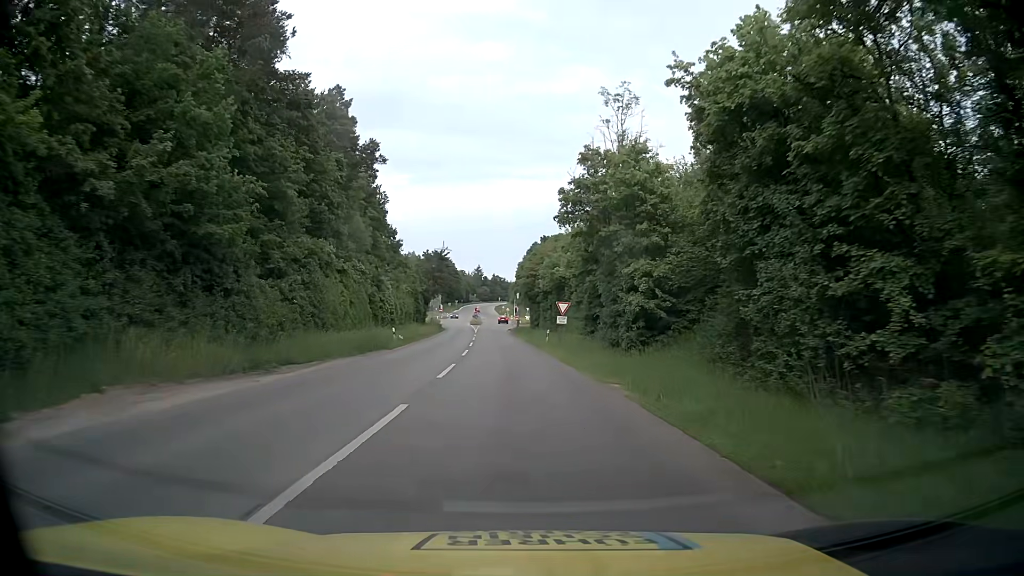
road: tertiary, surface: asphalt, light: Day
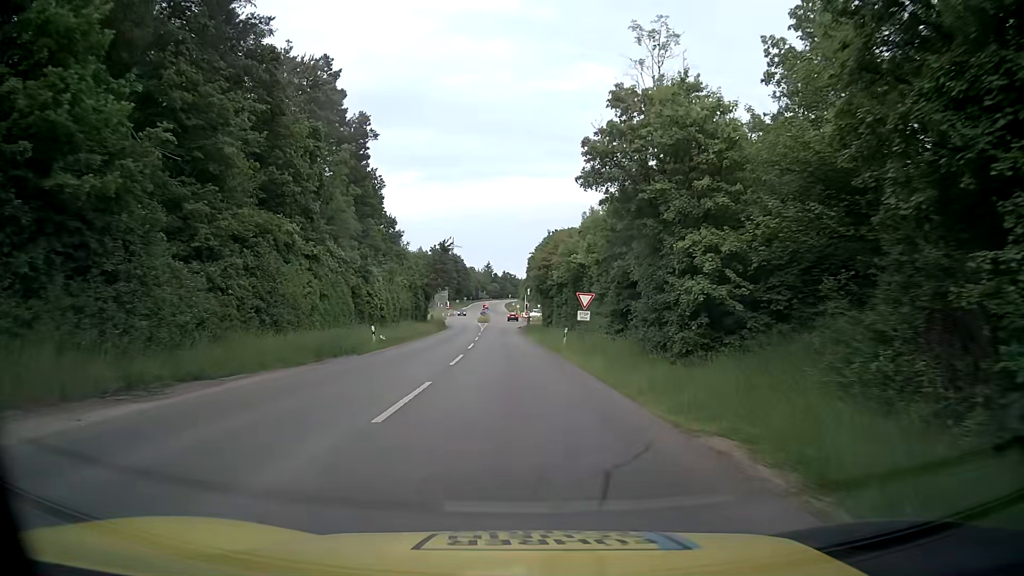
(-0.1, +8.3) m; 0°
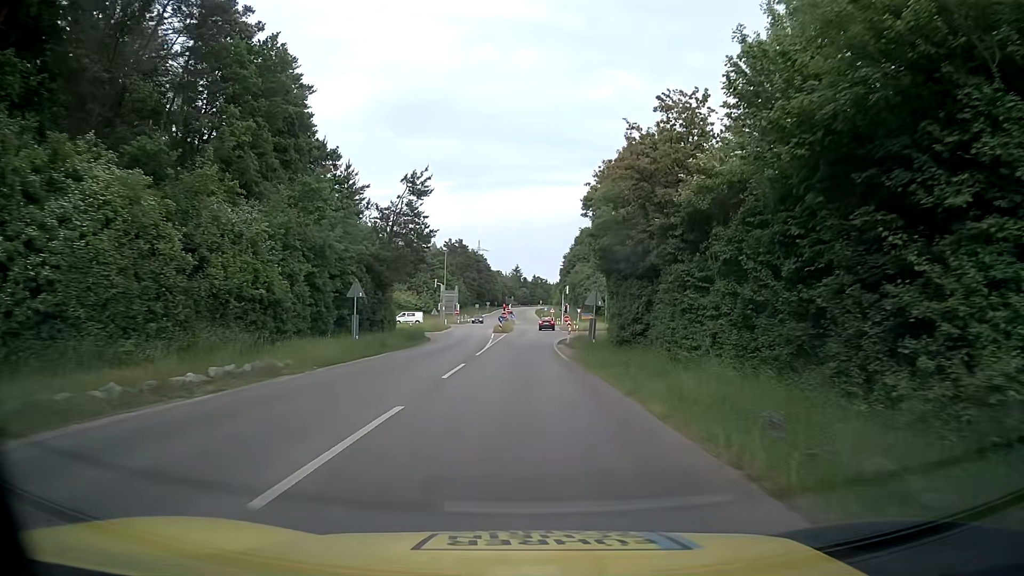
(-1.8, +40.4) m; -3°
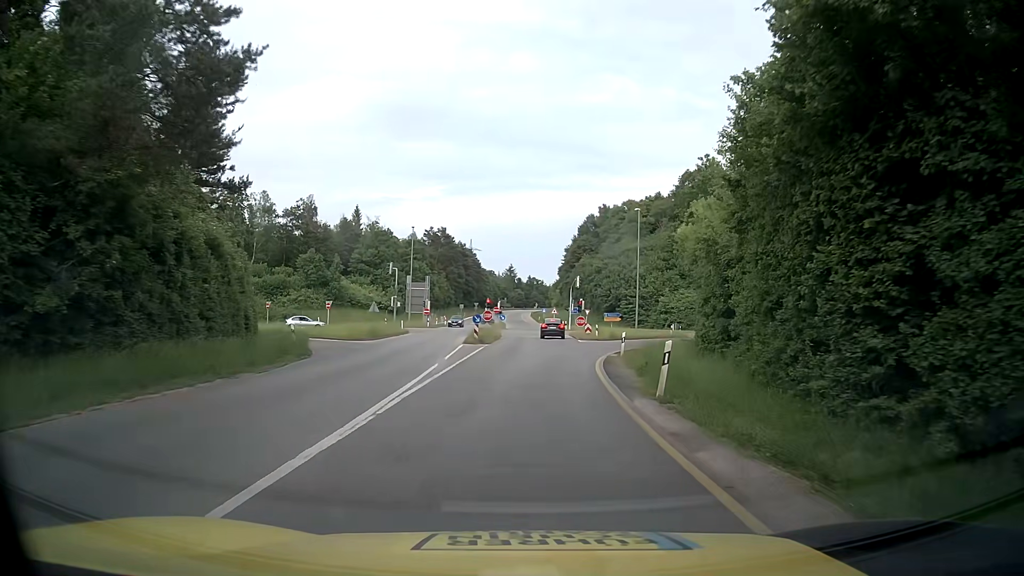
(-0.1, +29.8) m; 0°
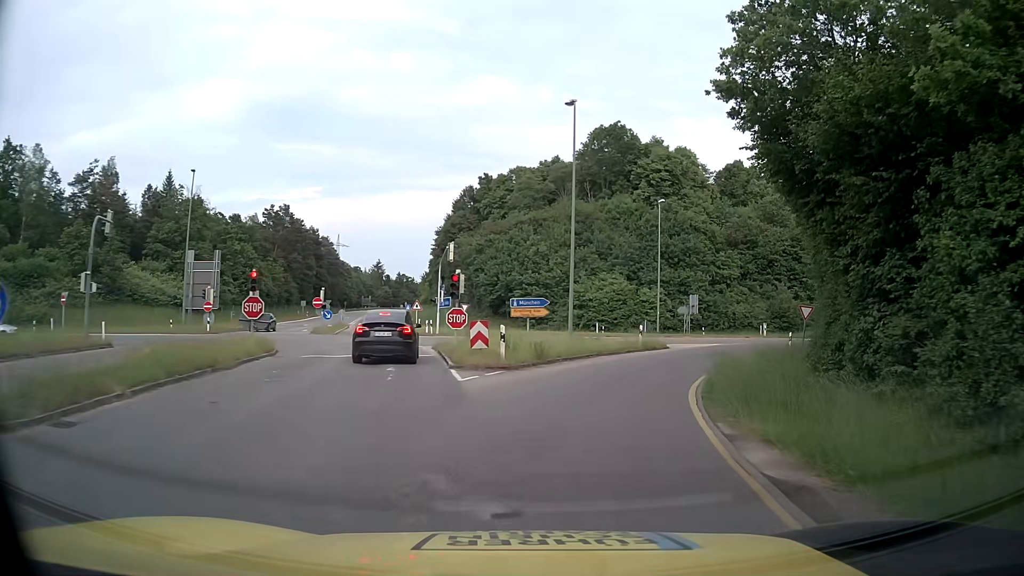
(+2.4, +33.0) m; +11°
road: secondary_link
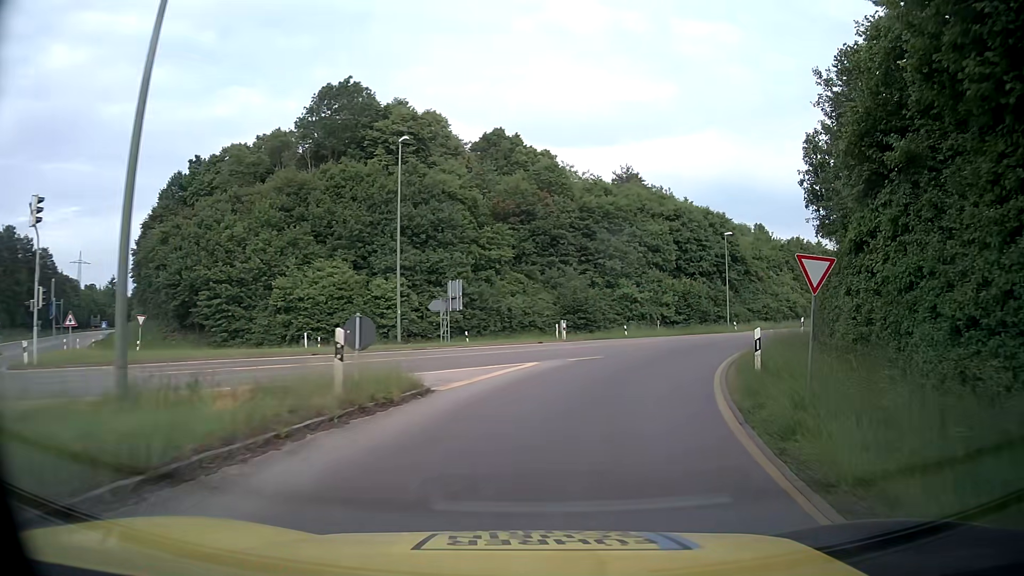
(+3.7, +22.4) m; +22°
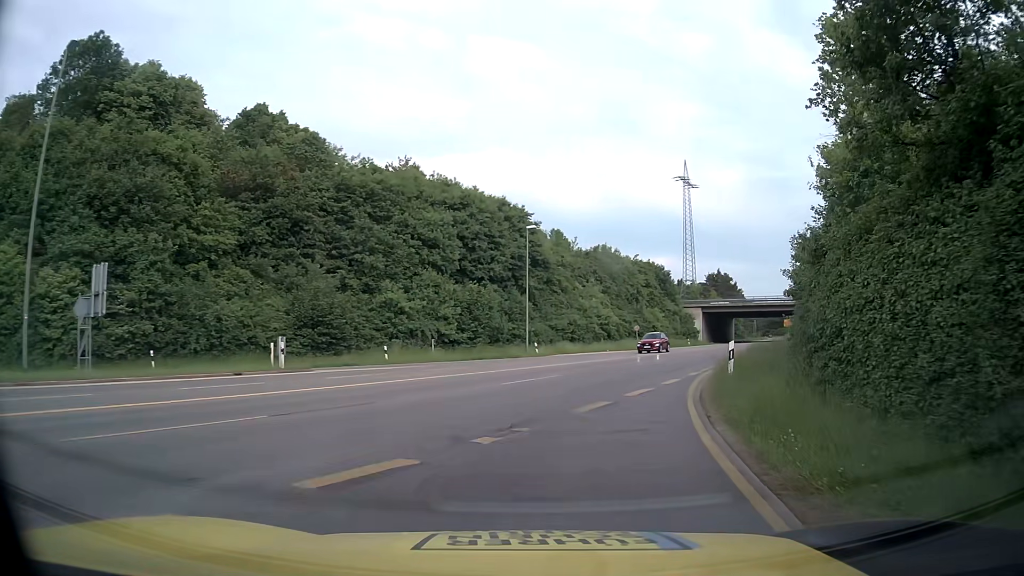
(+2.7, +17.0) m; +18°
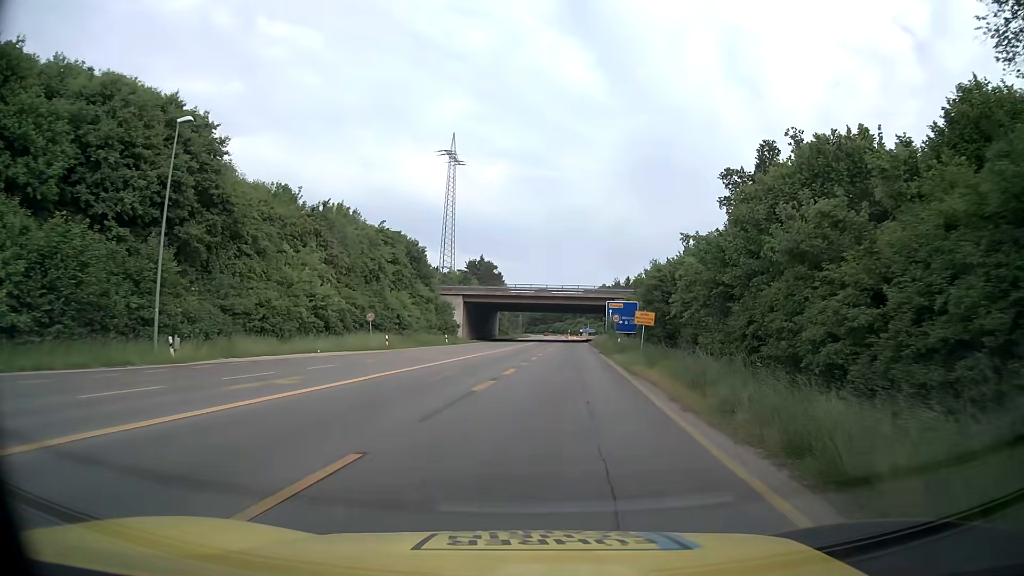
(+5.1, +25.1) m; +21°
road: secondary
(0, +10) (+1, +20) (+2, +30) (+2, +40) (+3, +50) (+4, +60) (+5, +70) (+6, +80) (+7, +90) (+7, +100) m
